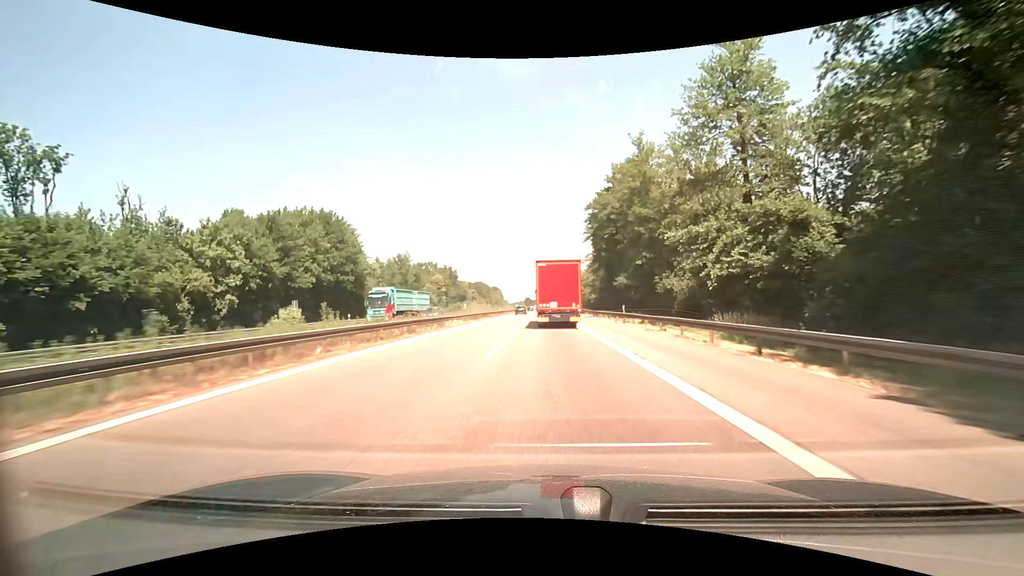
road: motorway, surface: asphalt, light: Day
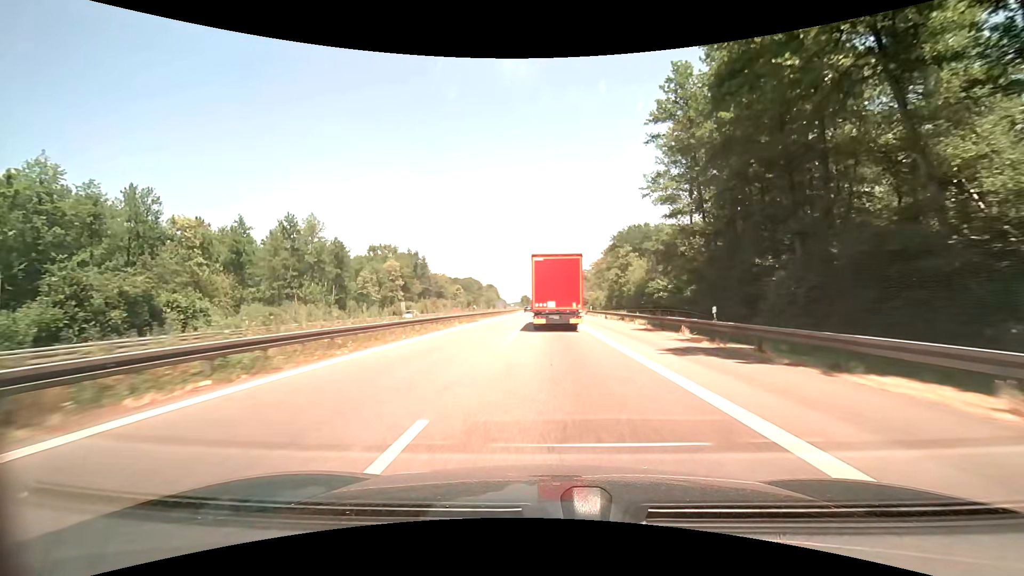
(-0.2, +67.7) m; 0°
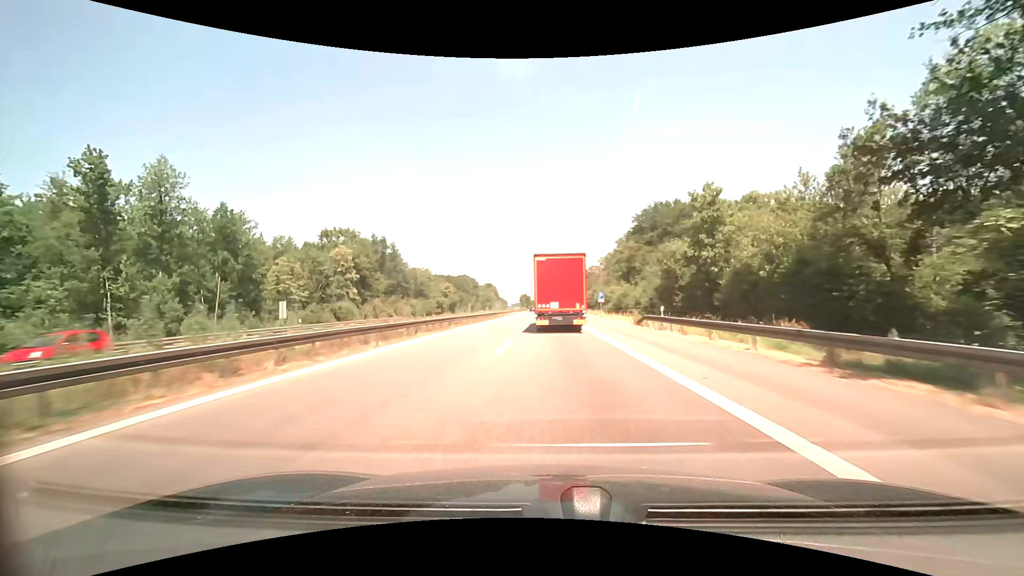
(0.0, +39.6) m; 0°
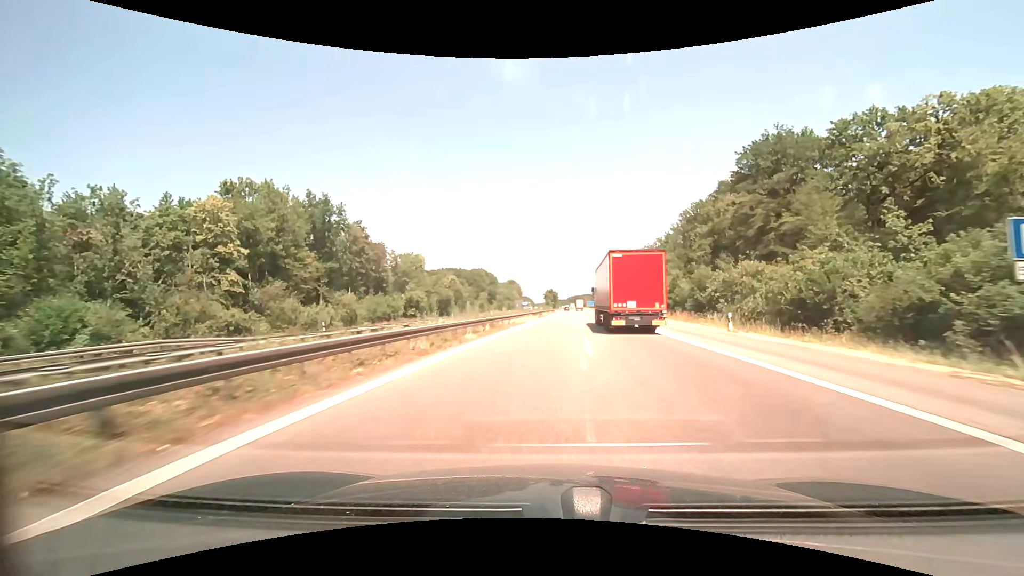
(-1.6, +53.9) m; -3°
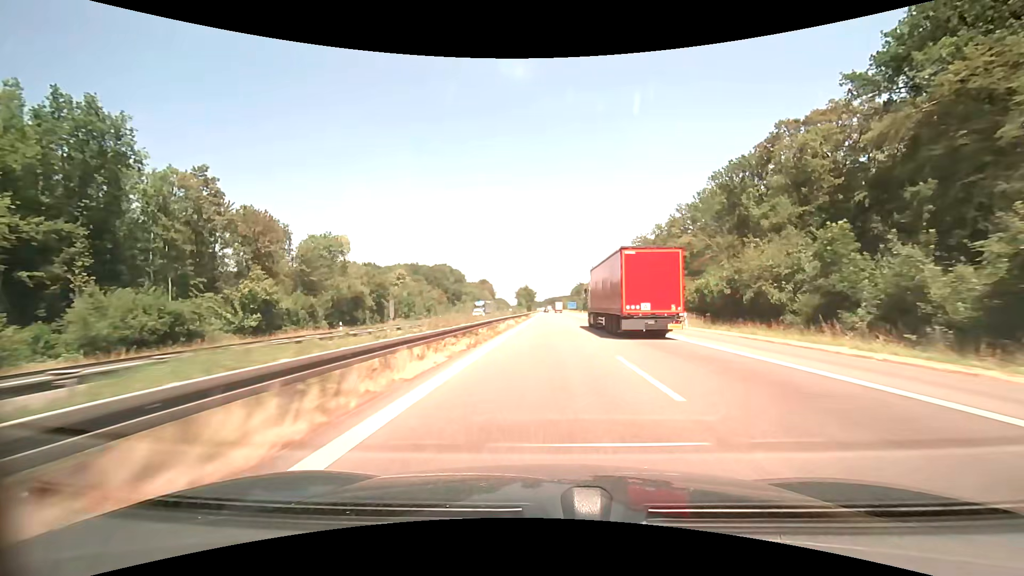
(+0.9, +42.4) m; +3°
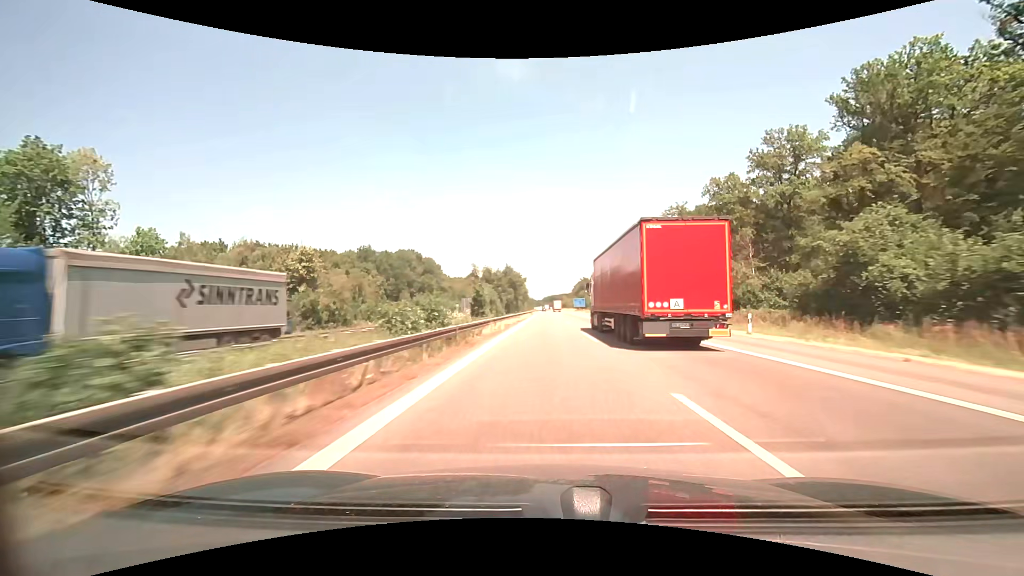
(+0.5, +60.8) m; 0°
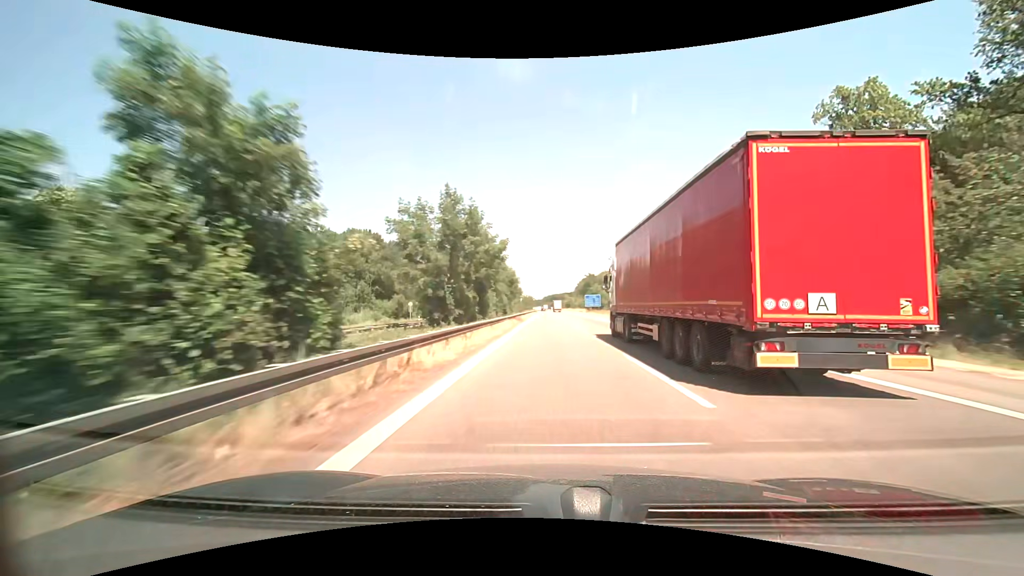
(0.0, +48.6) m; 0°
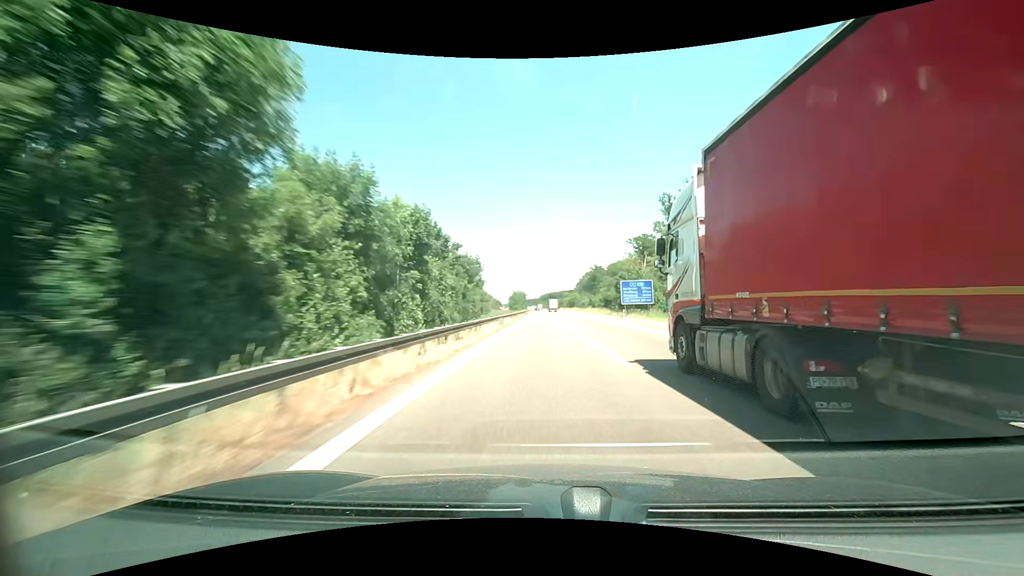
(+0.4, +67.8) m; 0°
(0, +10) (0, +20) (0, +30) (0, +40) (0, +50) (0, +60) (0, +70) (0, +80) (0, +90) (0, +100) m
